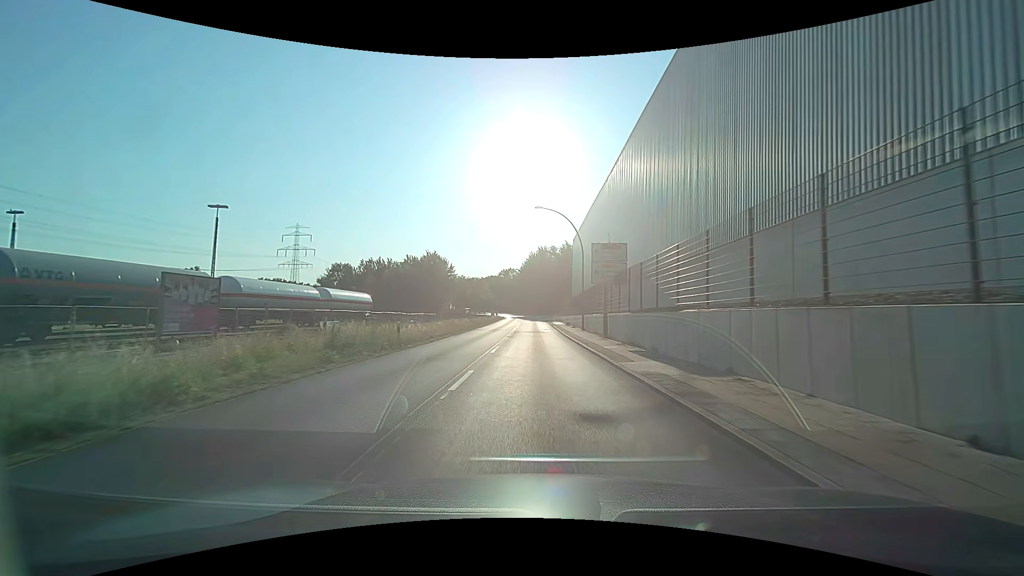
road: secondary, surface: asphalt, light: Day
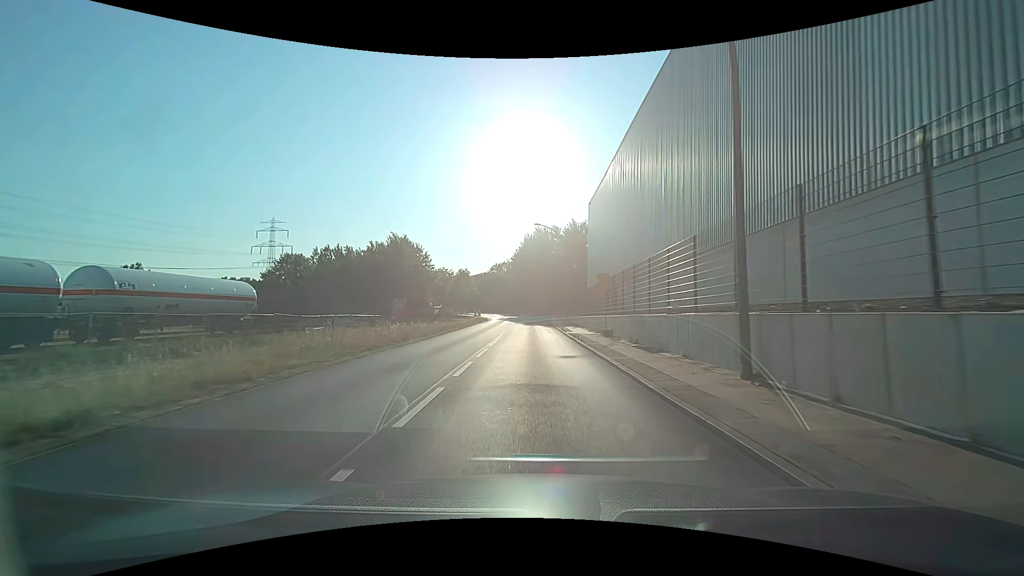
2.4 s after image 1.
(-0.1, +30.1) m; 0°
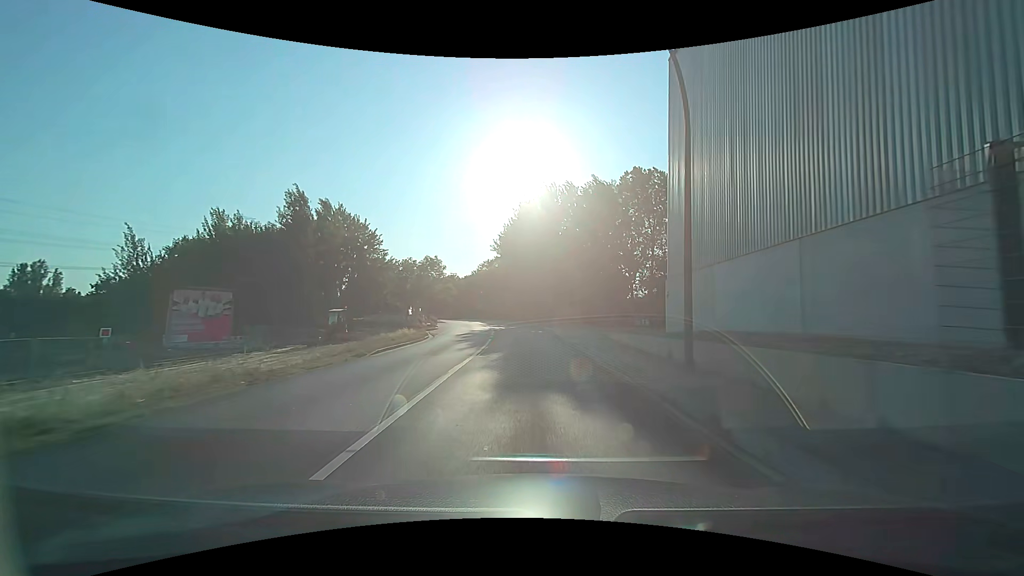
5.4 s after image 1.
(0.0, +37.5) m; 0°
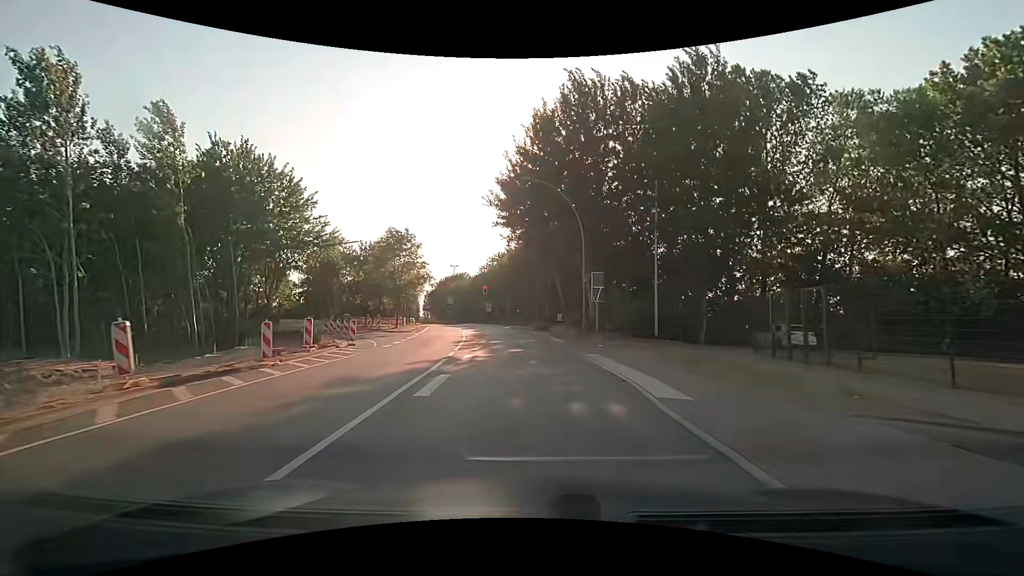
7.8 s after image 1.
(-0.1, +29.7) m; -2°
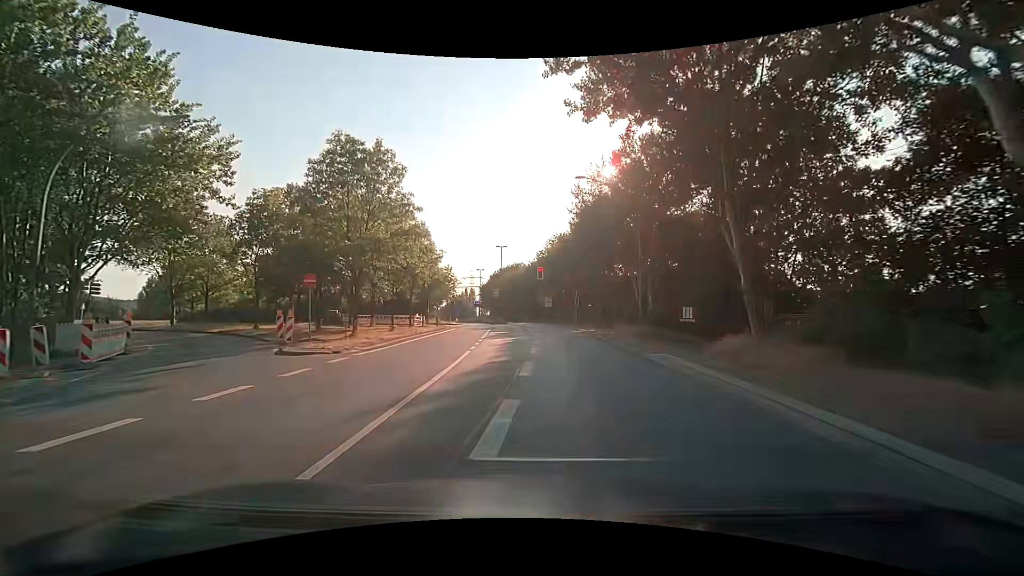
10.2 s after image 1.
(-1.8, +27.8) m; -7°
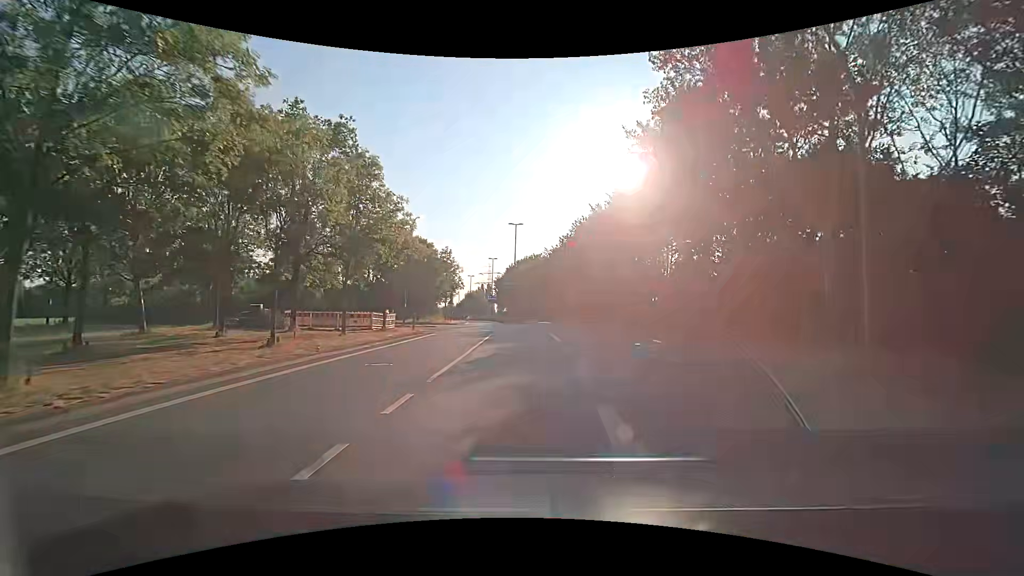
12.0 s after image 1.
(-0.4, +18.3) m; -3°
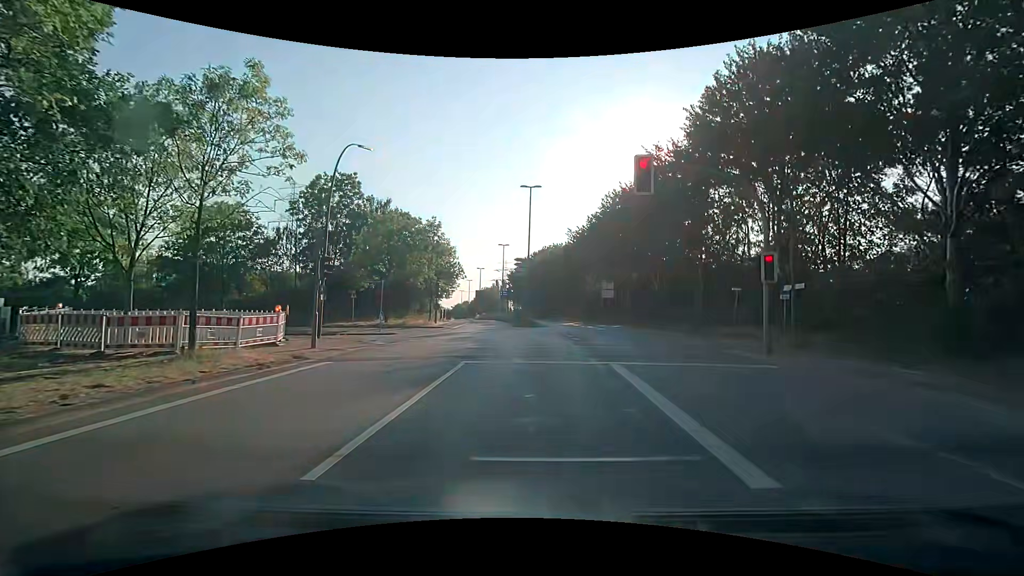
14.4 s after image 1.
(-0.2, +18.1) m; -1°
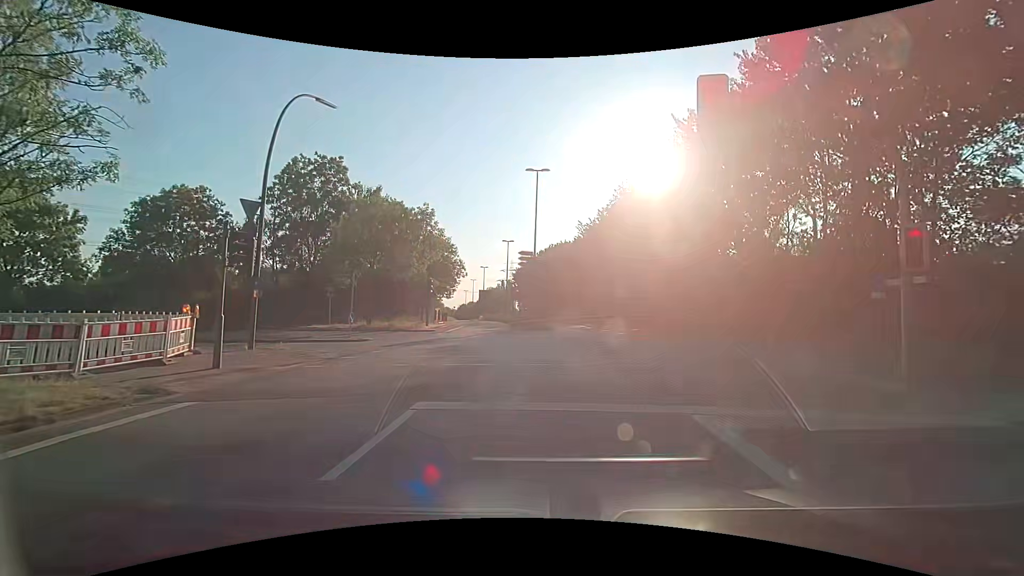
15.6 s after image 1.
(-0.1, +5.4) m; -1°
